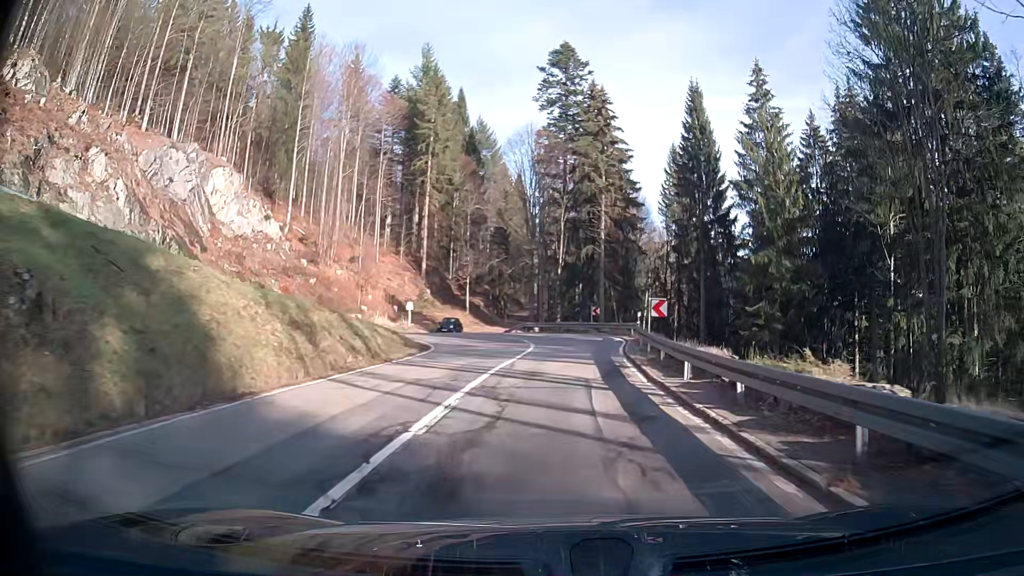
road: secondary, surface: asphalt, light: Day
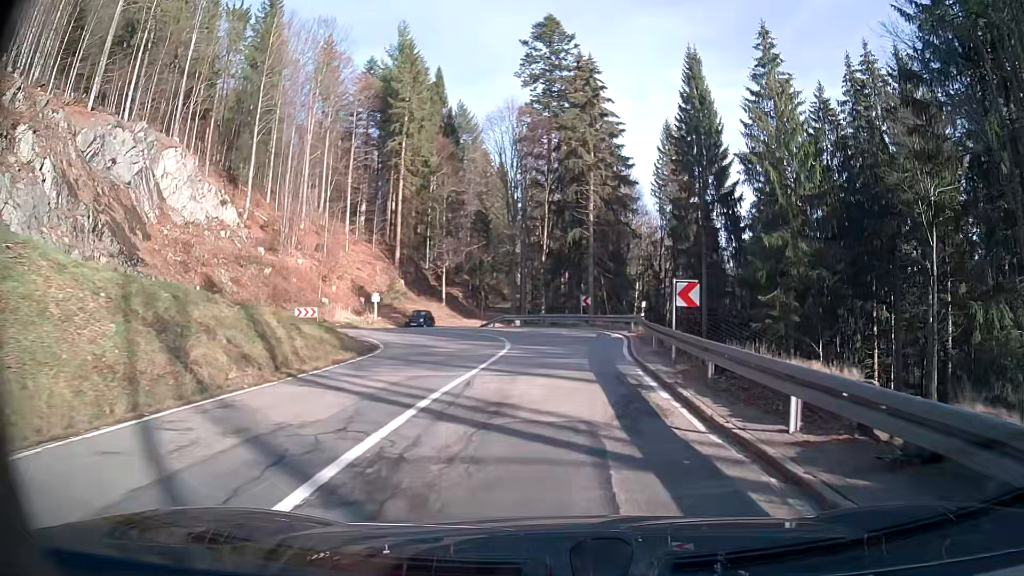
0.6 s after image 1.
(+0.1, +6.8) m; +1°
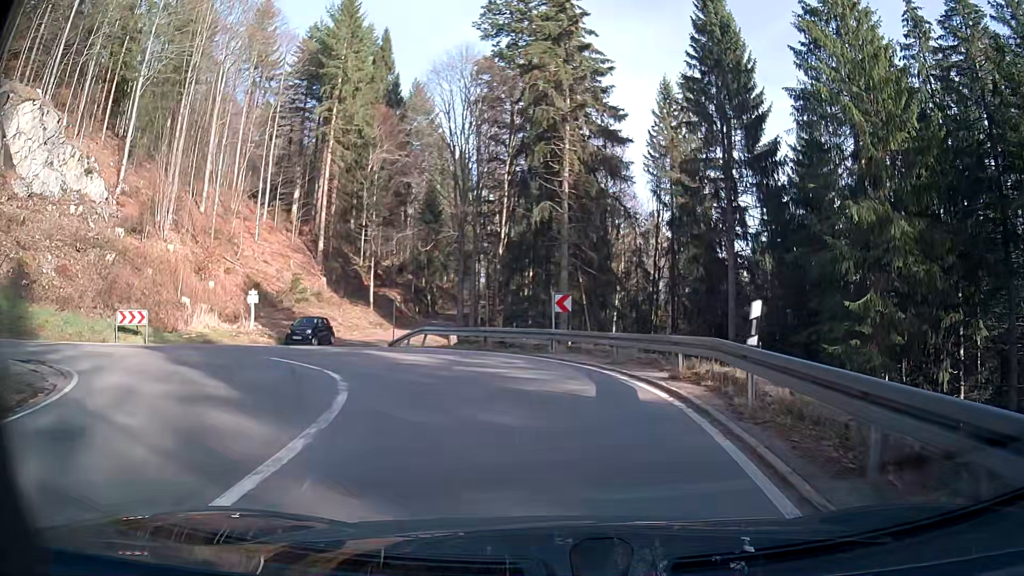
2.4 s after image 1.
(+0.4, +18.0) m; +1°
